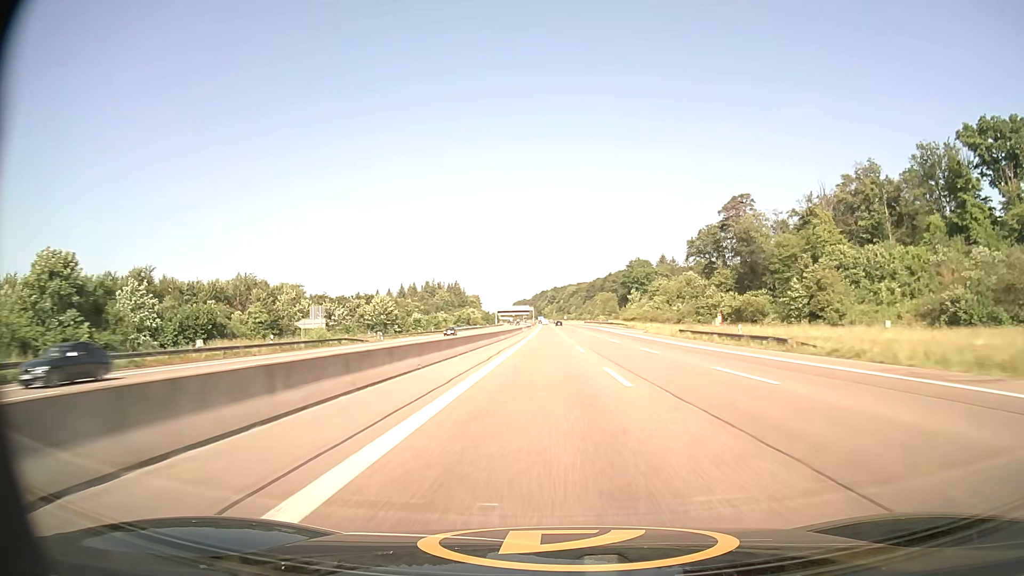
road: motorway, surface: asphalt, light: Day
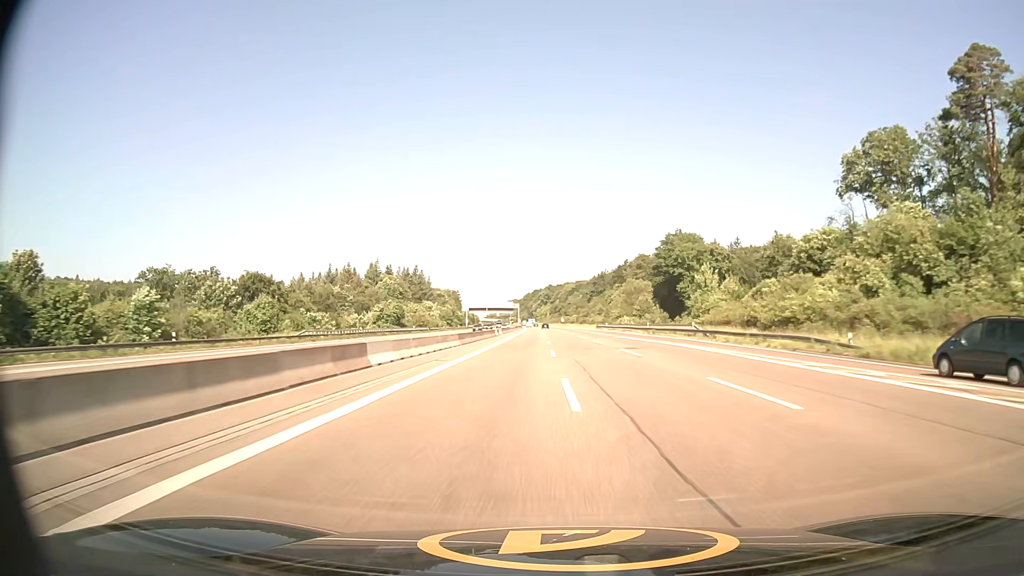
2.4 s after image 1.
(+0.5, +96.2) m; 0°
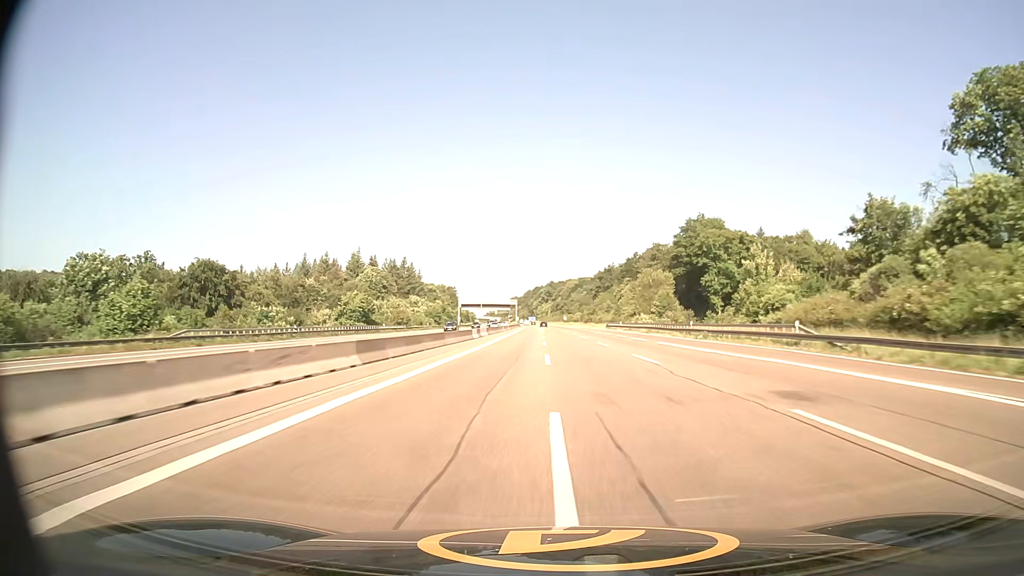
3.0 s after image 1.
(0.0, +24.3) m; 0°
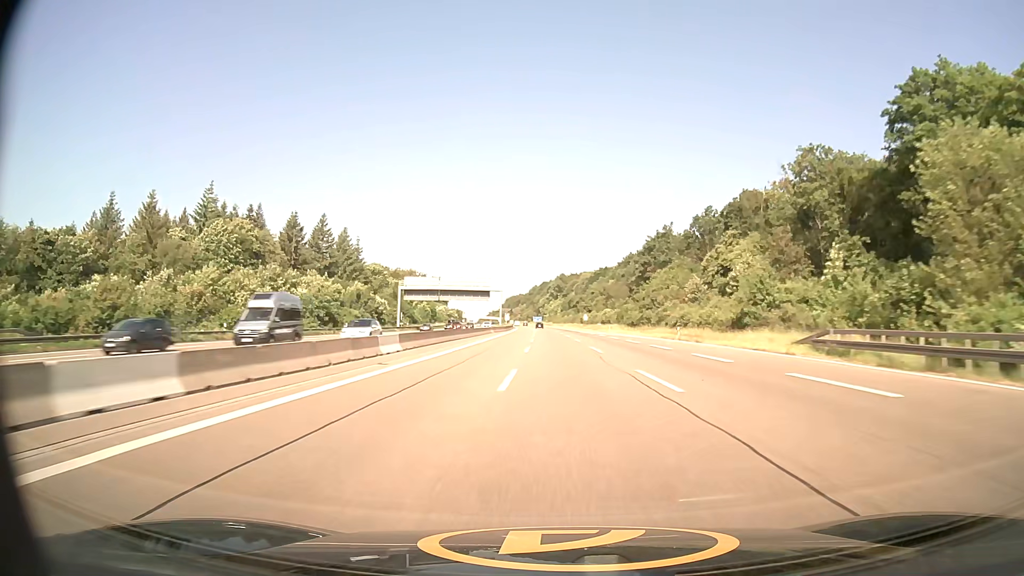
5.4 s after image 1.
(-0.7, +97.8) m; -1°
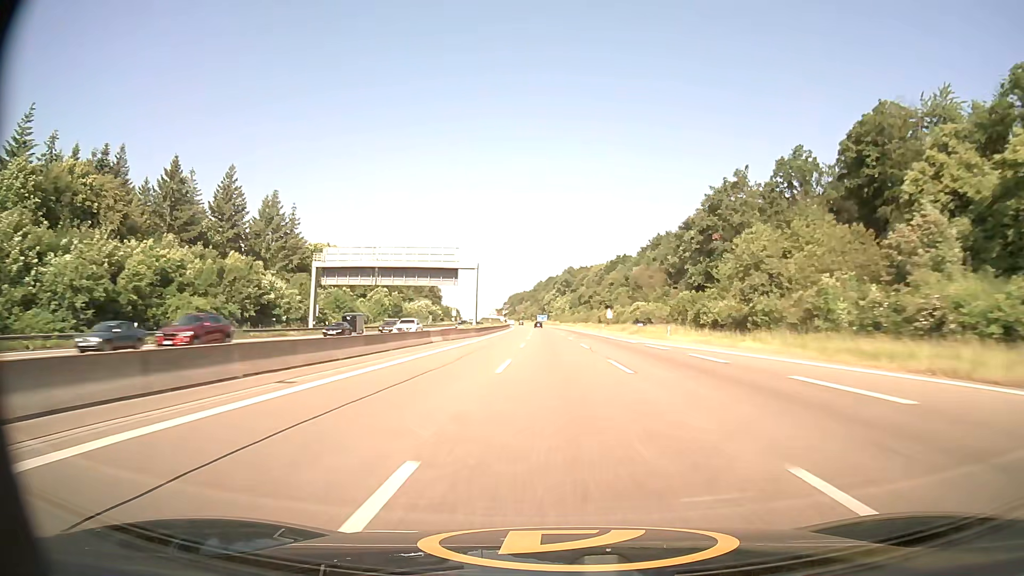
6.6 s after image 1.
(-0.2, +48.9) m; 0°
(0, +10) (0, +20) (0, +30) (0, +40) (0, +50) (0, +60) (-1, +70) (-1, +80) (-1, +90) (-1, +100) m
